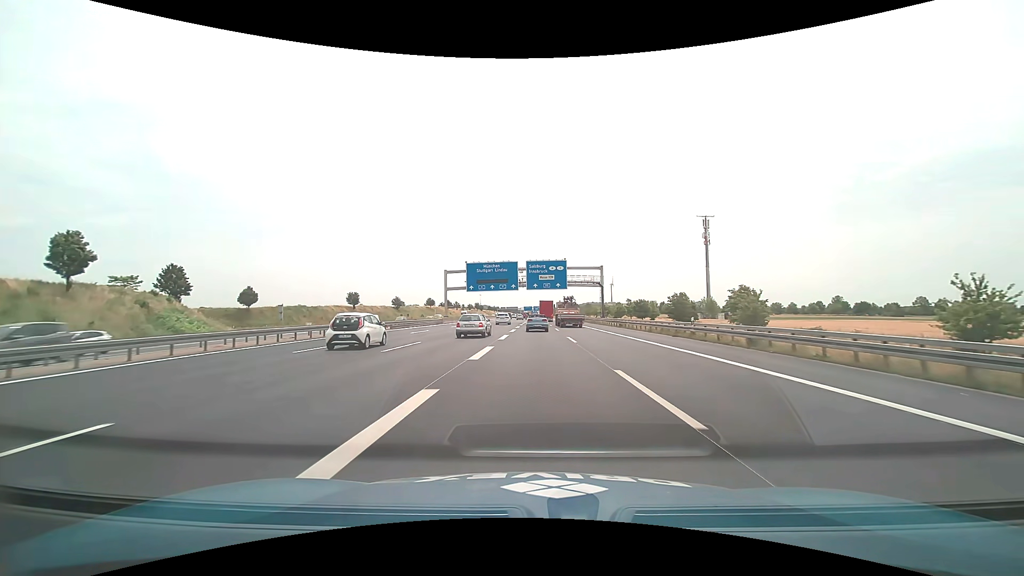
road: motorway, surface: asphalt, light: Day
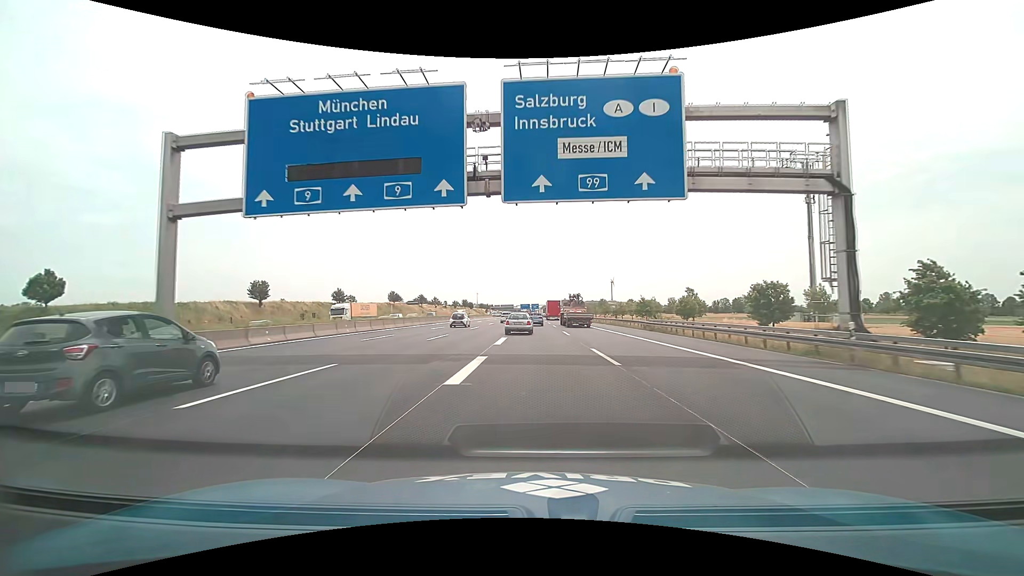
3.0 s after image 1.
(0.0, +65.4) m; 0°
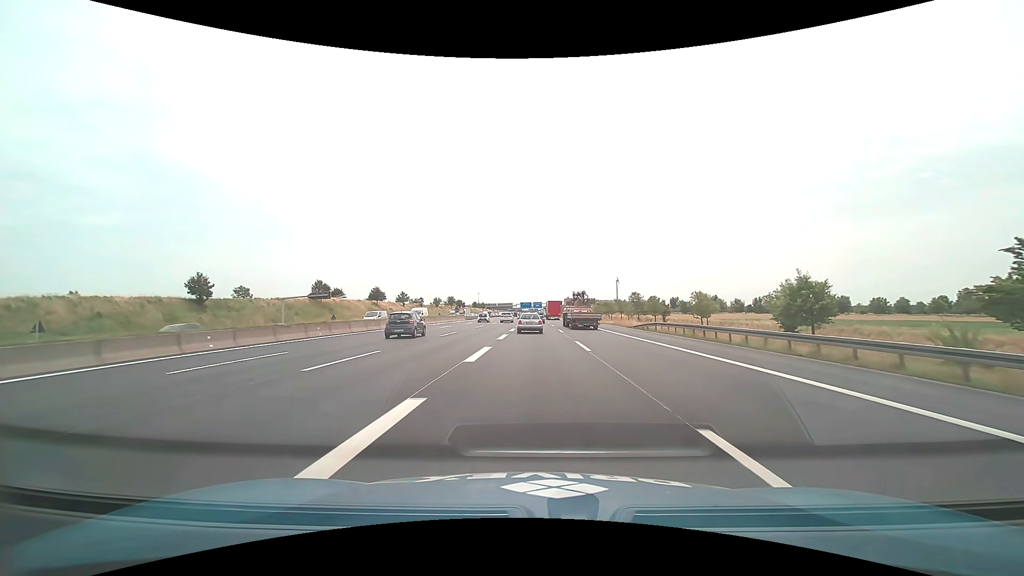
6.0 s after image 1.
(+0.3, +67.8) m; 0°
(0, +10) (0, +20) (0, +30) (0, +40) (0, +50) (0, +60) (0, +70) (-1, +80) (-1, +90) (-2, +100) m
